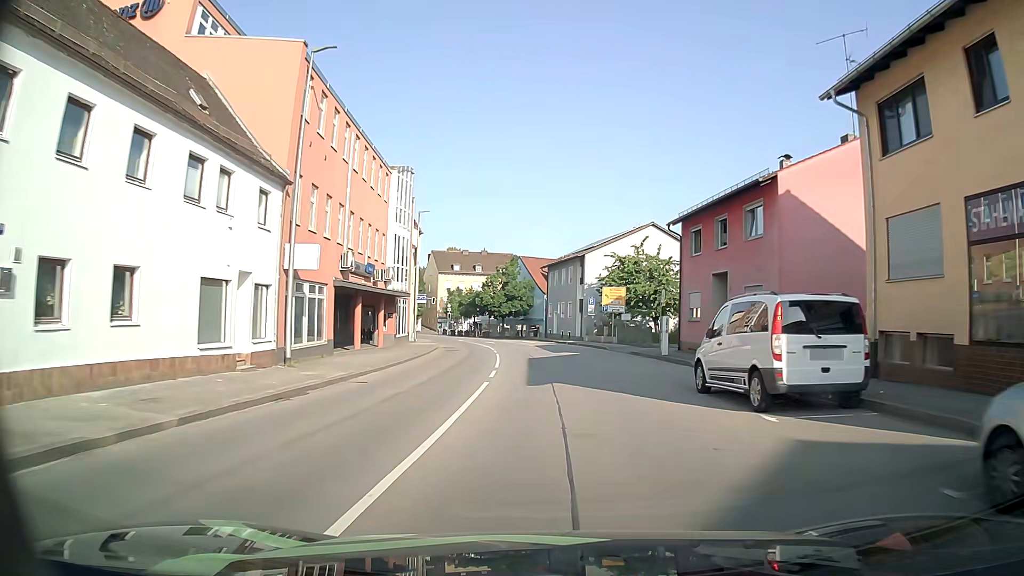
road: tertiary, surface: asphalt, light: Day
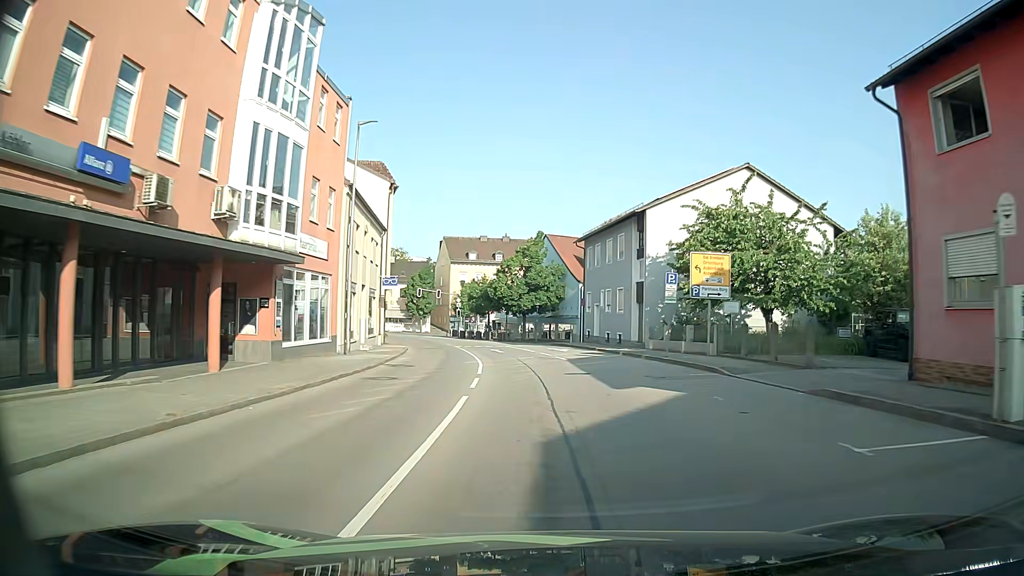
(-0.4, +21.6) m; -3°
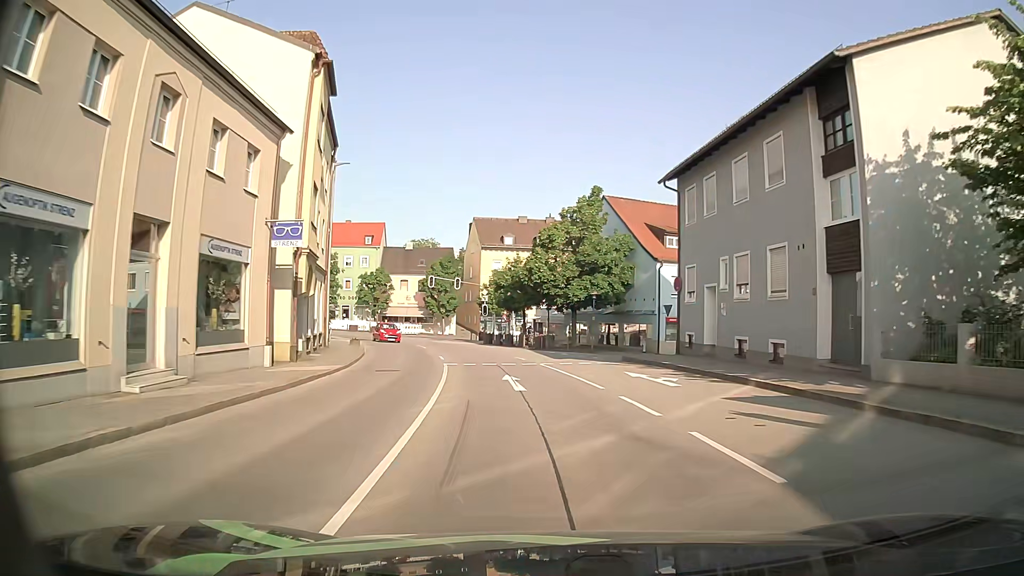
(-0.8, +21.4) m; -4°
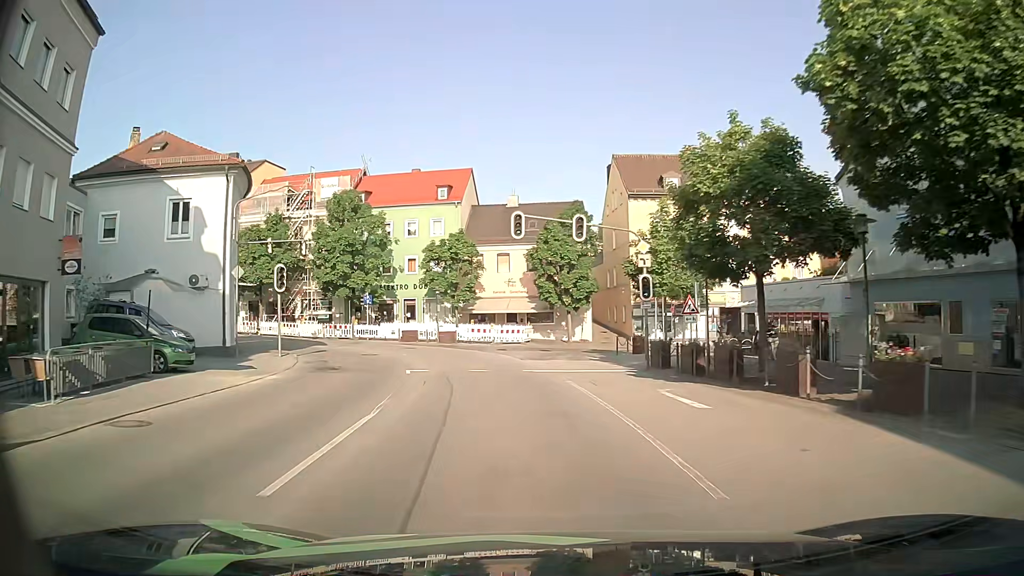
(-3.4, +34.4) m; -11°
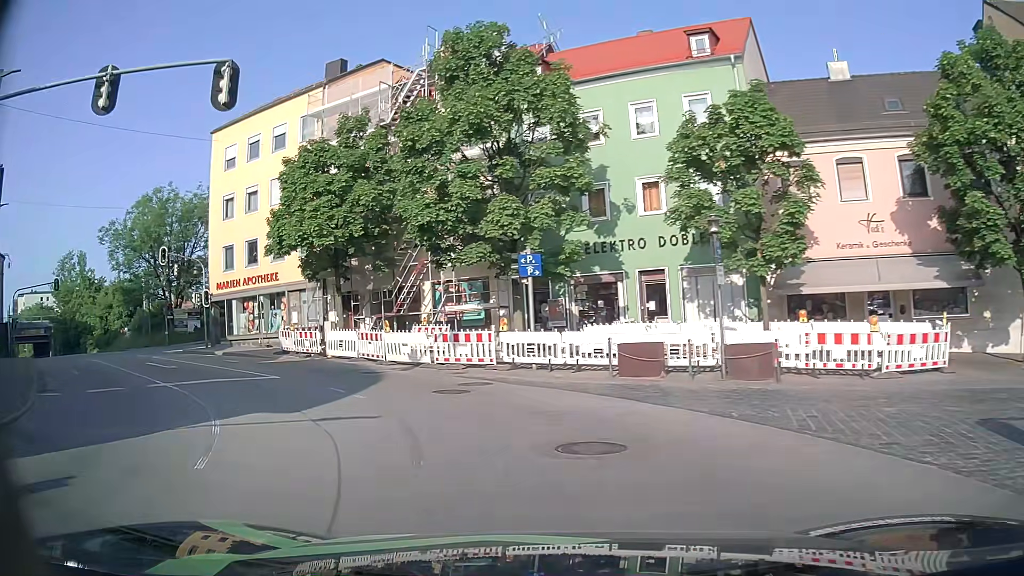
(-5.1, +29.3) m; -24°
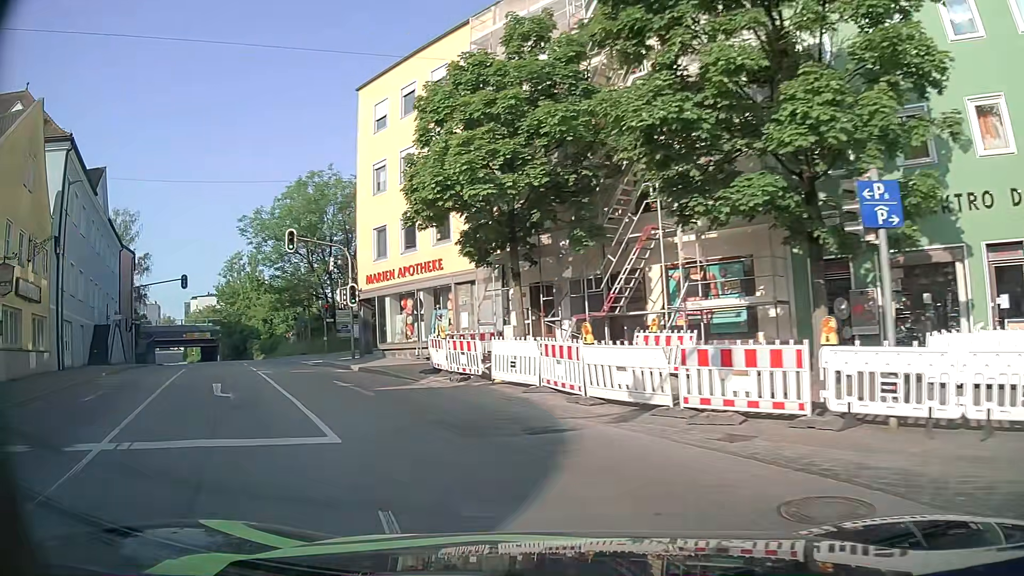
(-1.6, +9.9) m; -18°
